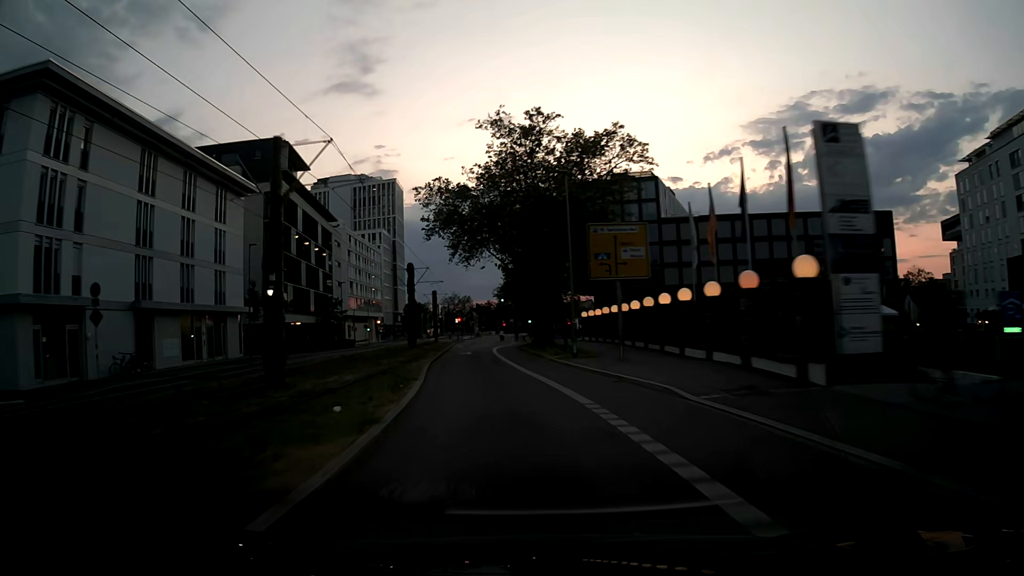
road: secondary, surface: asphalt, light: Dusk
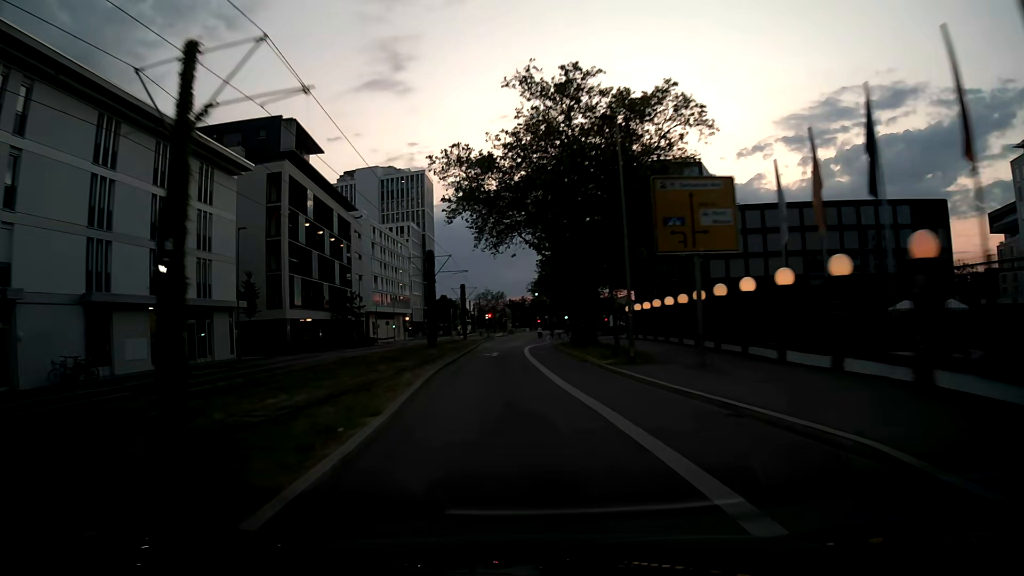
(-0.2, +7.6) m; -3°
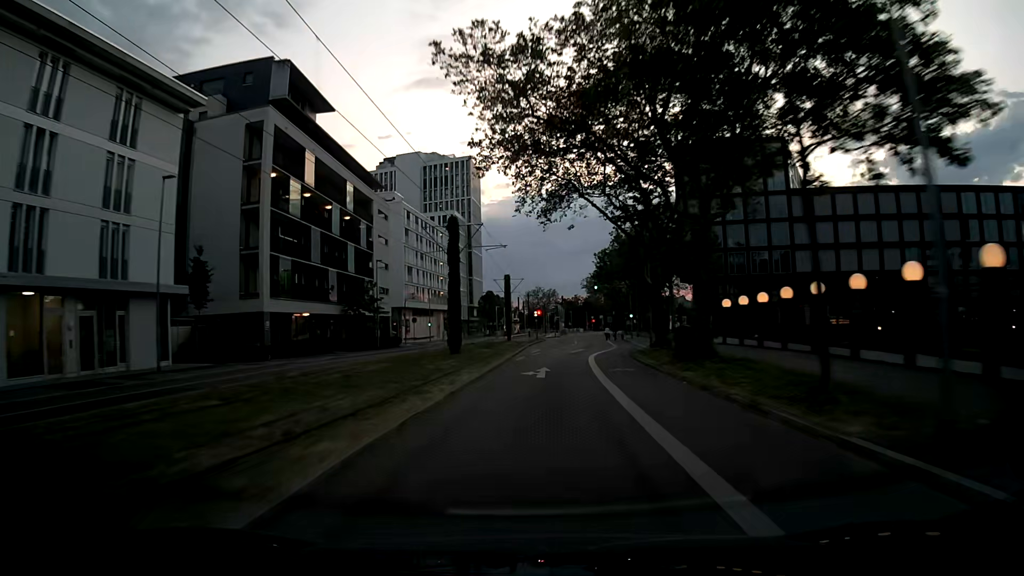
(-0.8, +15.2) m; -5°
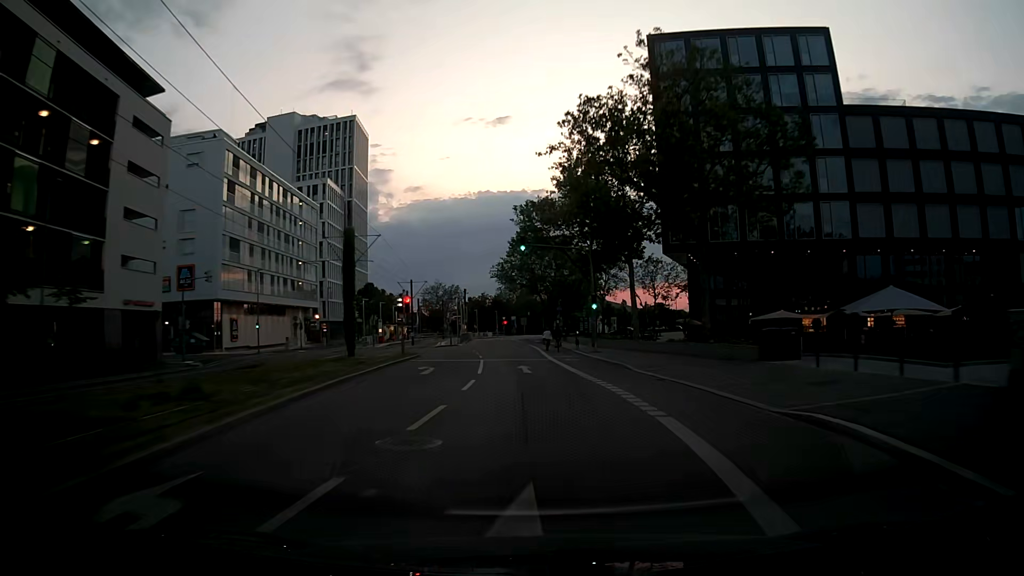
(+2.0, +37.7) m; +7°
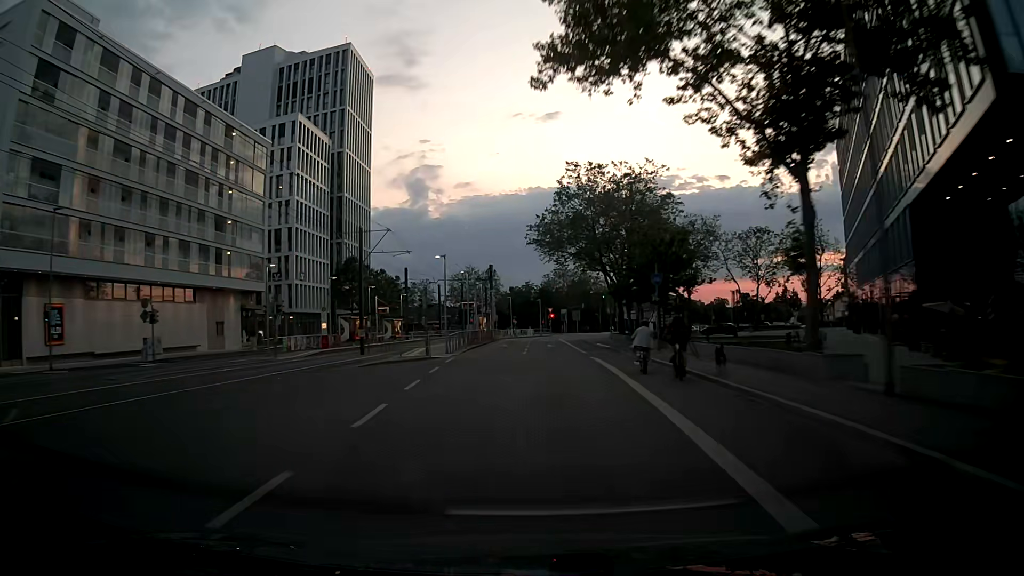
(-0.4, +37.5) m; -3°
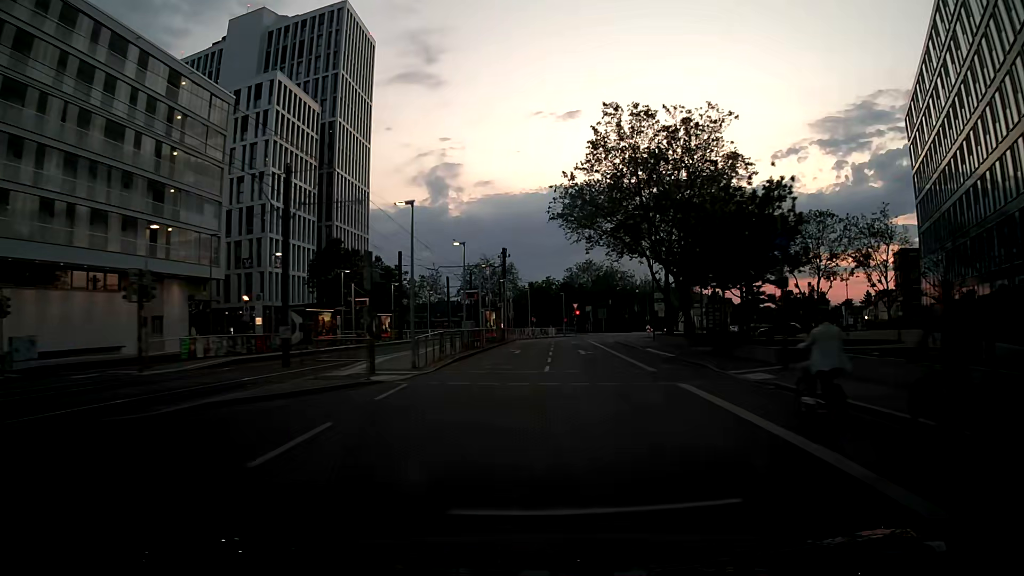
(-0.3, +15.0) m; -2°
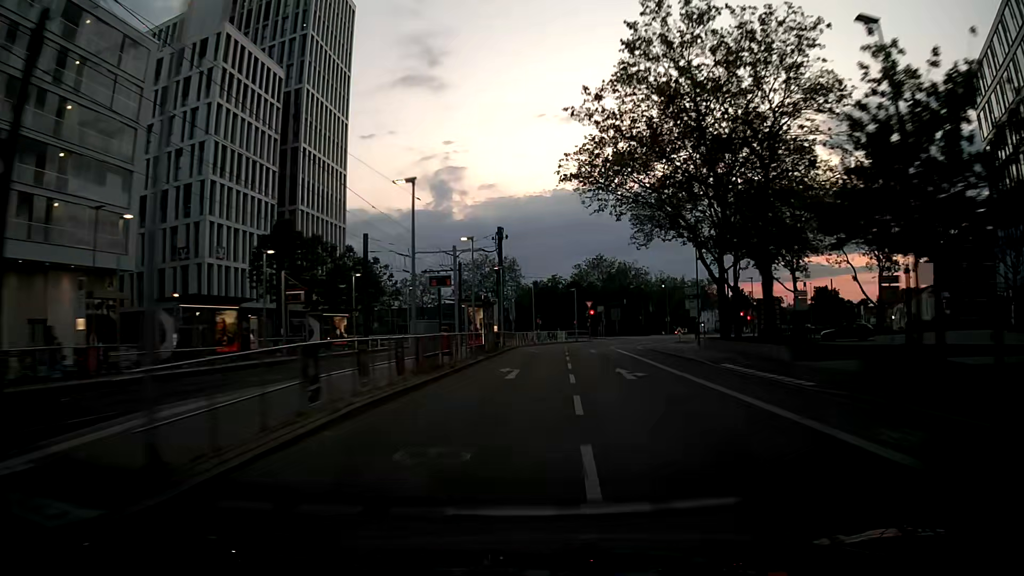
(0.0, +14.9) m; 0°
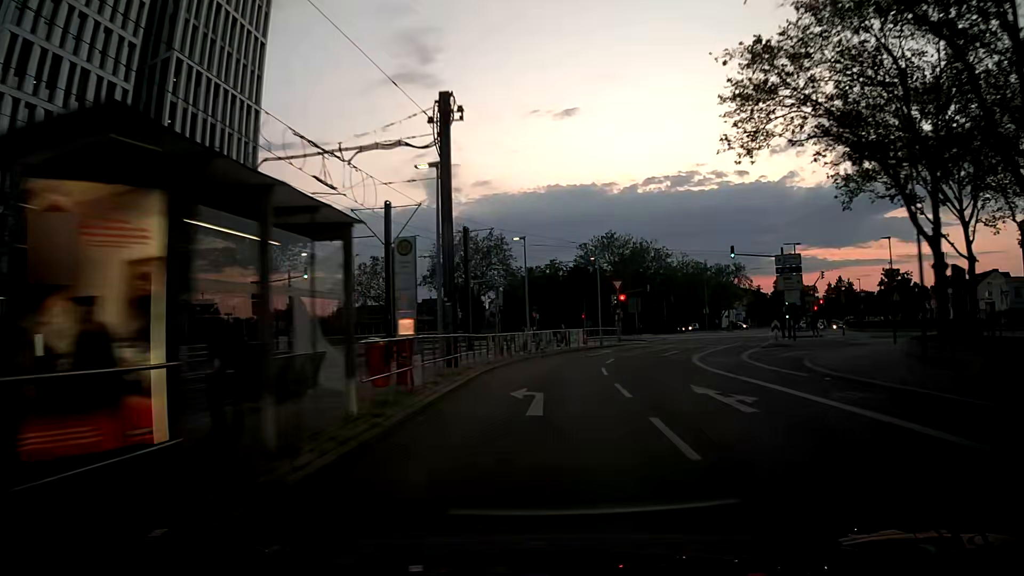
(-0.1, +27.7) m; 0°
(0, +10) (0, +20) (+2, +30) (+6, +39) (+10, +48) (+13, +58) (+11, +68) (+7, +76) (0, +84) (-9, +89) m
